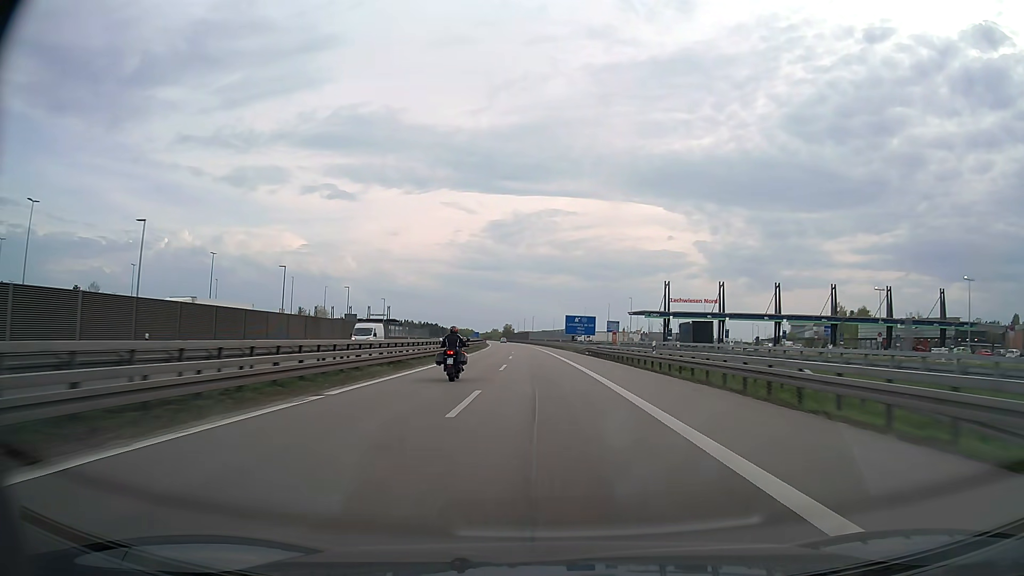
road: motorway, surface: asphalt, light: Day
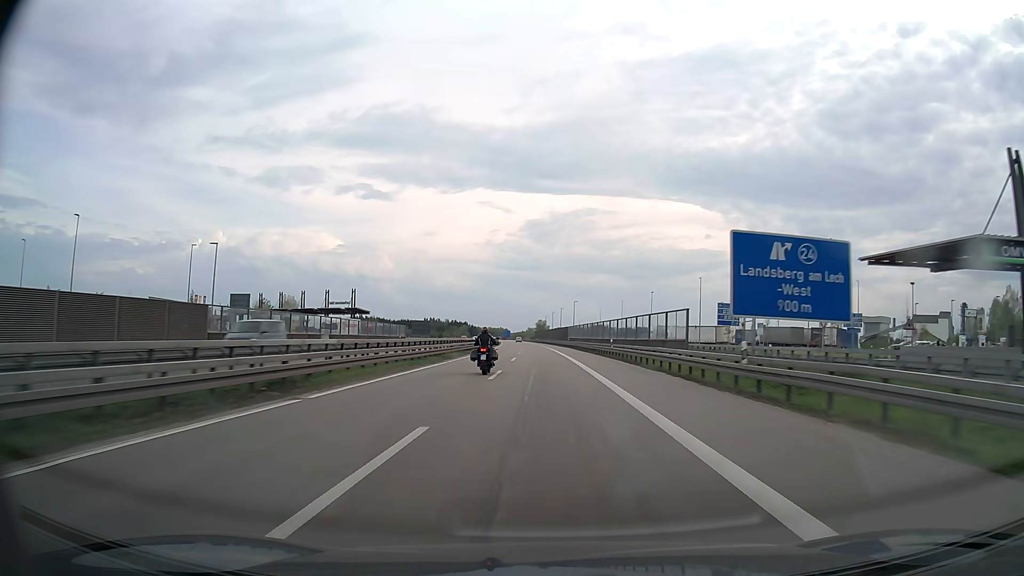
(-2.0, +79.6) m; -3°
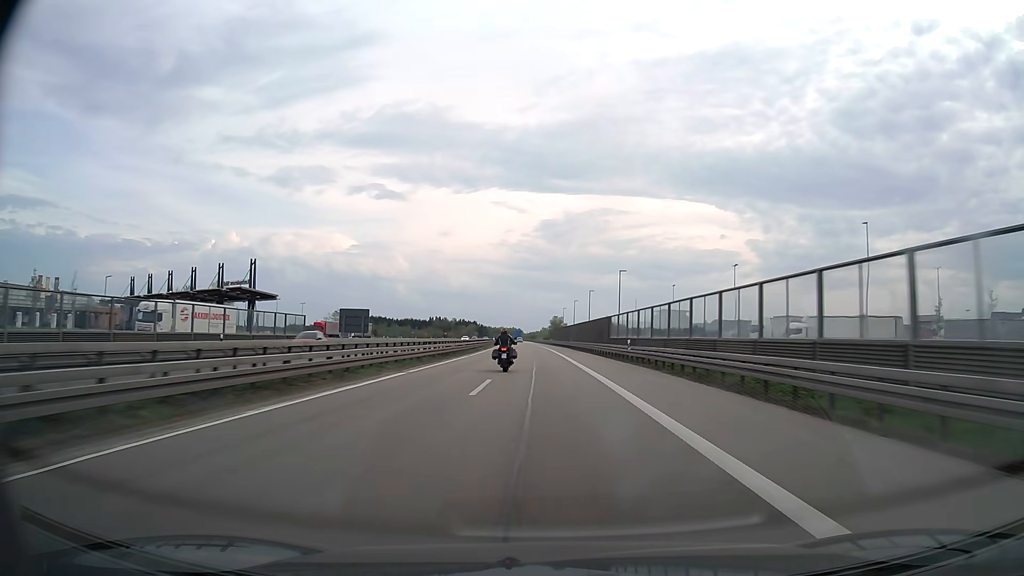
(-0.8, +60.2) m; -1°
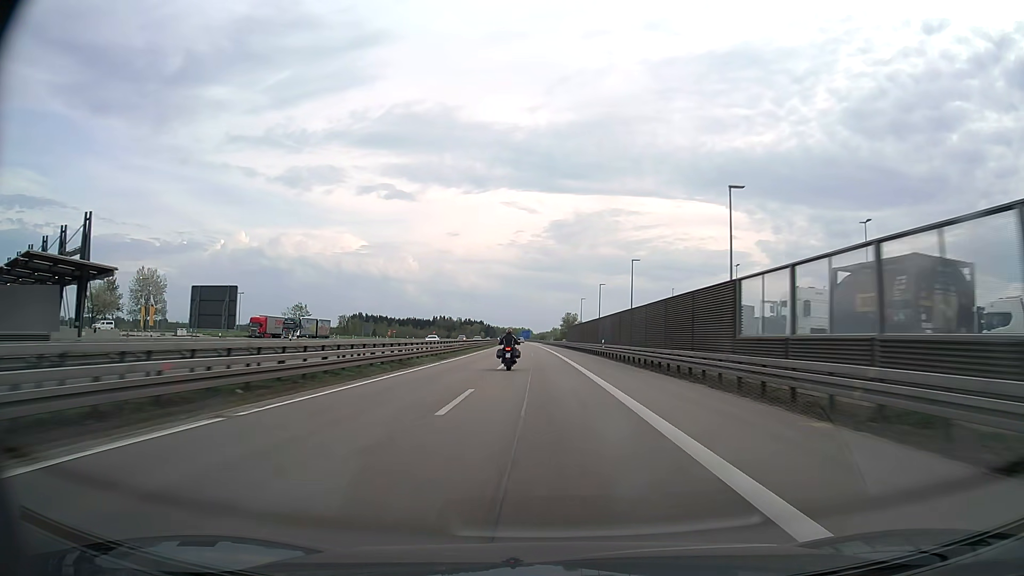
(-0.3, +40.2) m; -1°
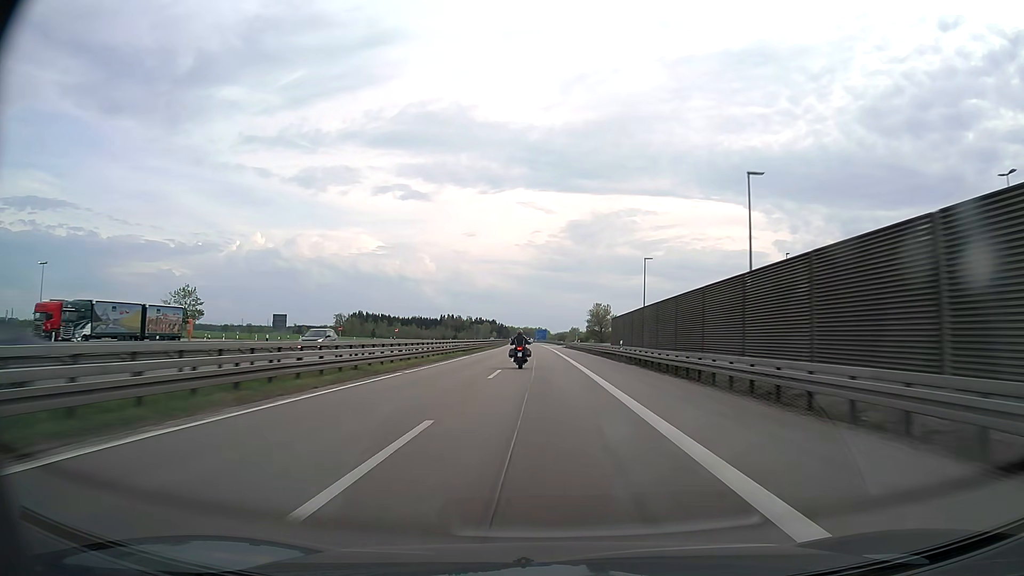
(-0.9, +61.0) m; -1°
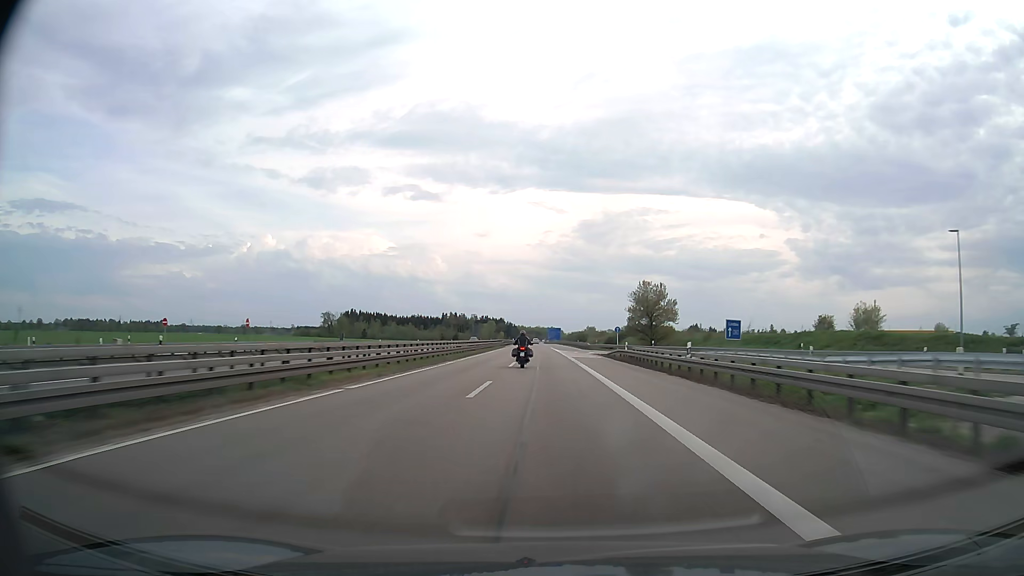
(-0.6, +61.7) m; -1°
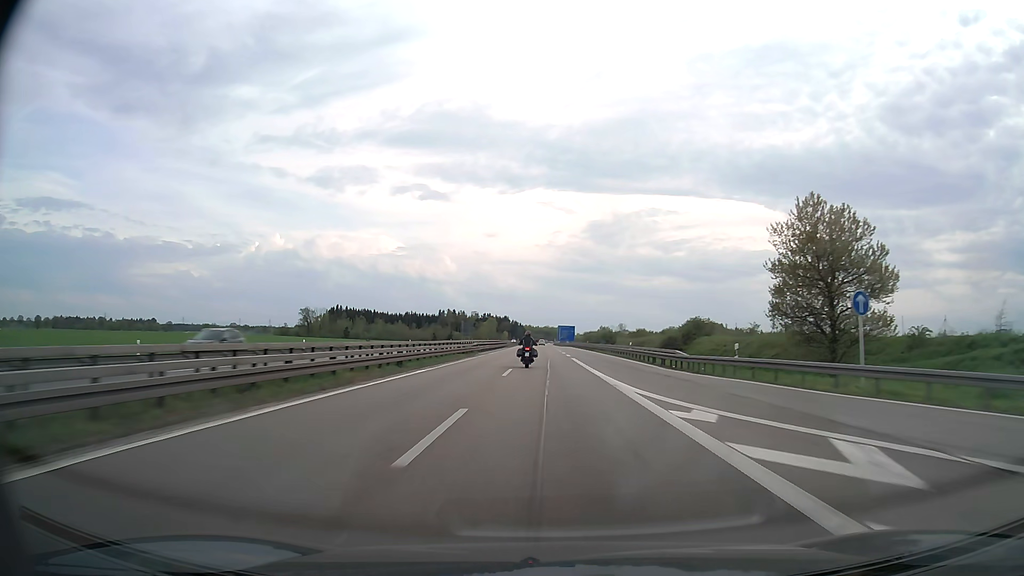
(-0.5, +62.5) m; -1°
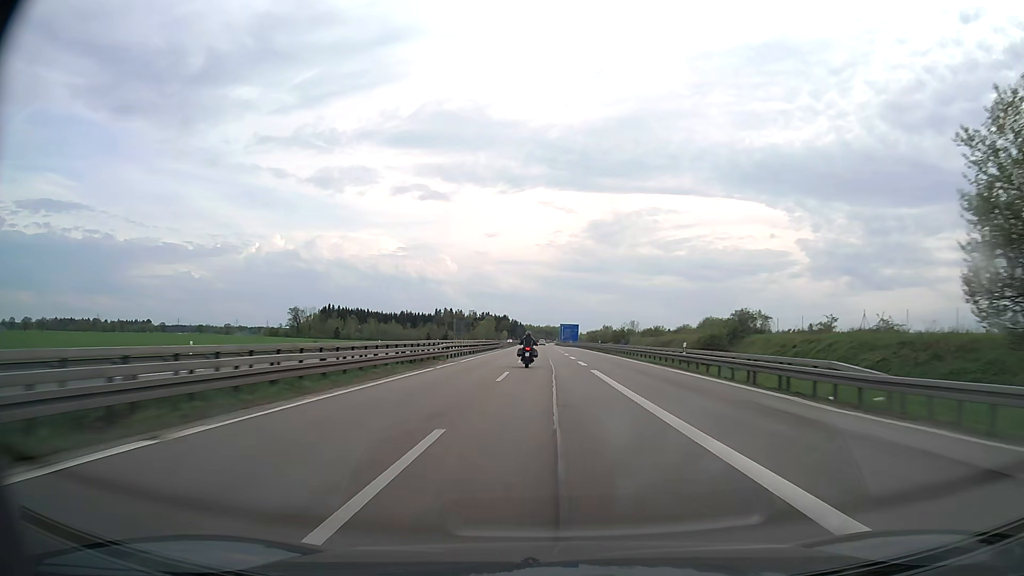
(0.0, +21.0) m; 0°
(0, +10) (0, +20) (0, +30) (0, +40) (0, +50) (0, +60) (0, +70) (0, +80) (-1, +90) (-1, +100) m
